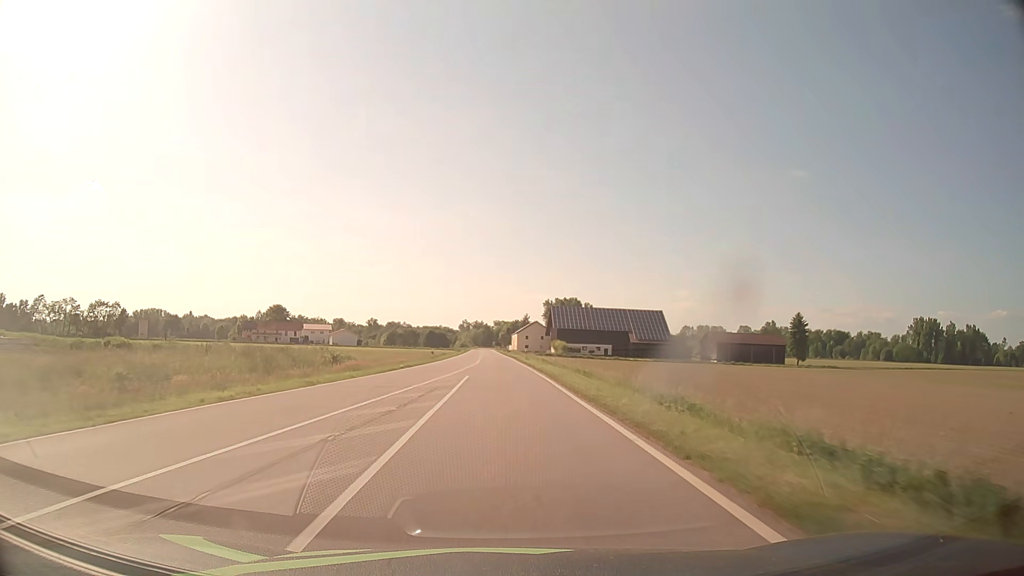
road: tertiary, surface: asphalt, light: Day
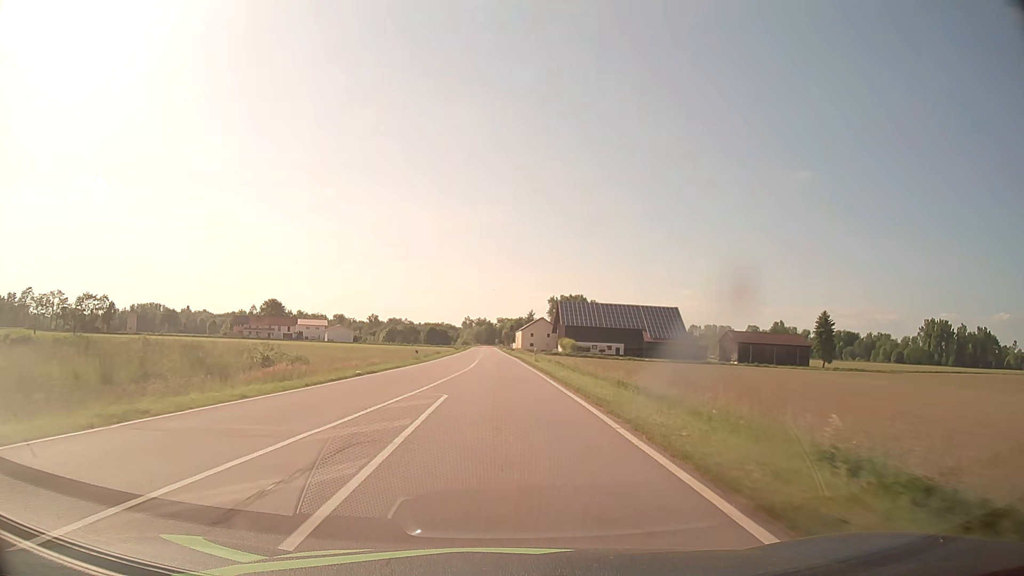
(0.0, +12.6) m; 0°
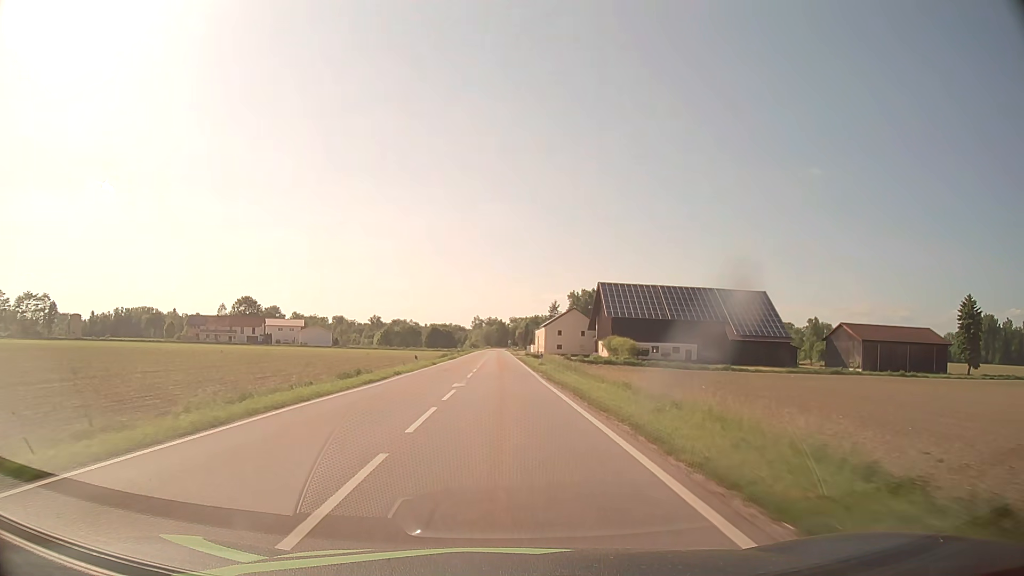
(-0.6, +50.2) m; -1°
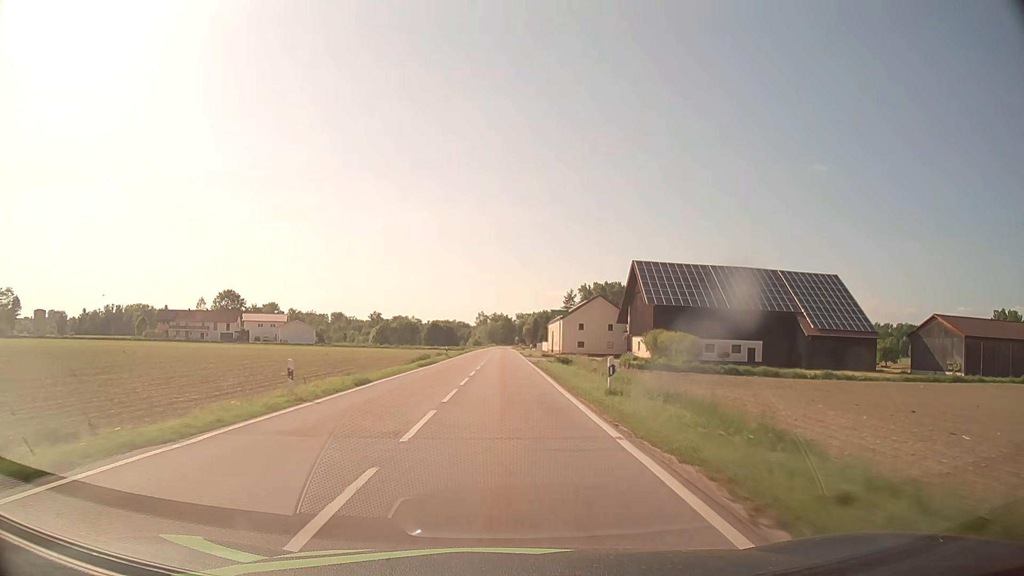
(-0.1, +25.0) m; 0°
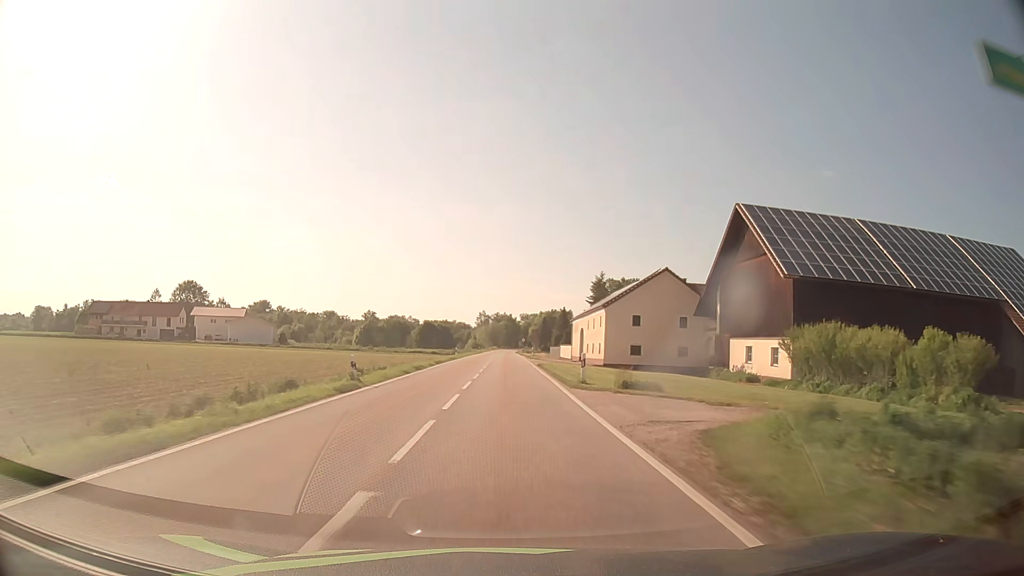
(-0.2, +37.6) m; 0°
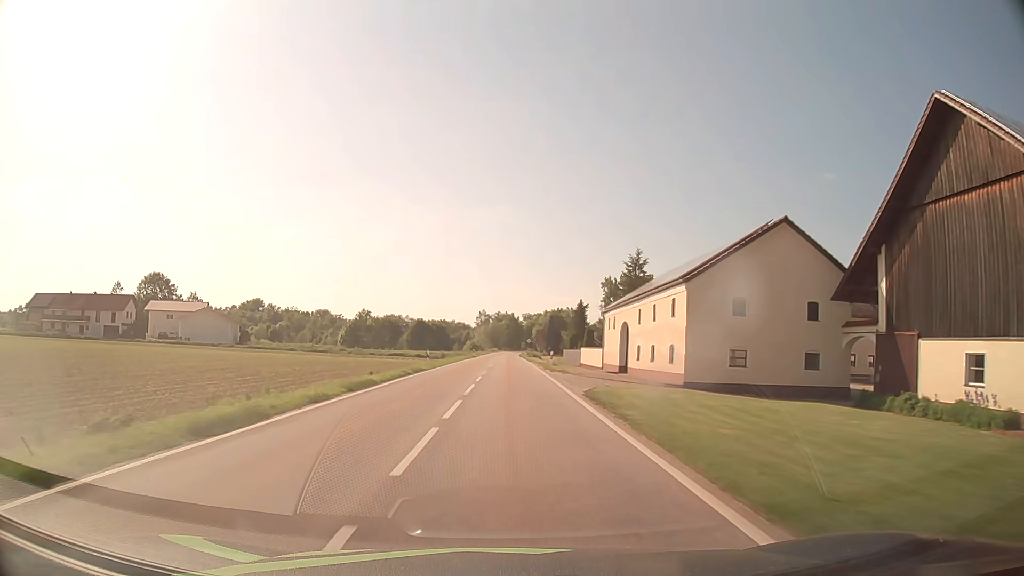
(0.0, +25.0) m; 0°
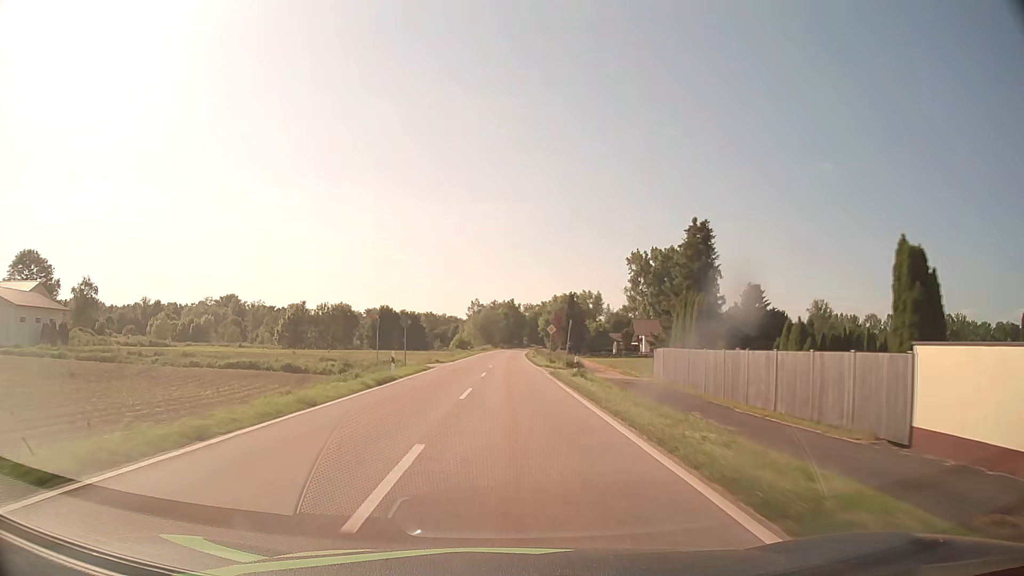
(+0.3, +62.5) m; 0°
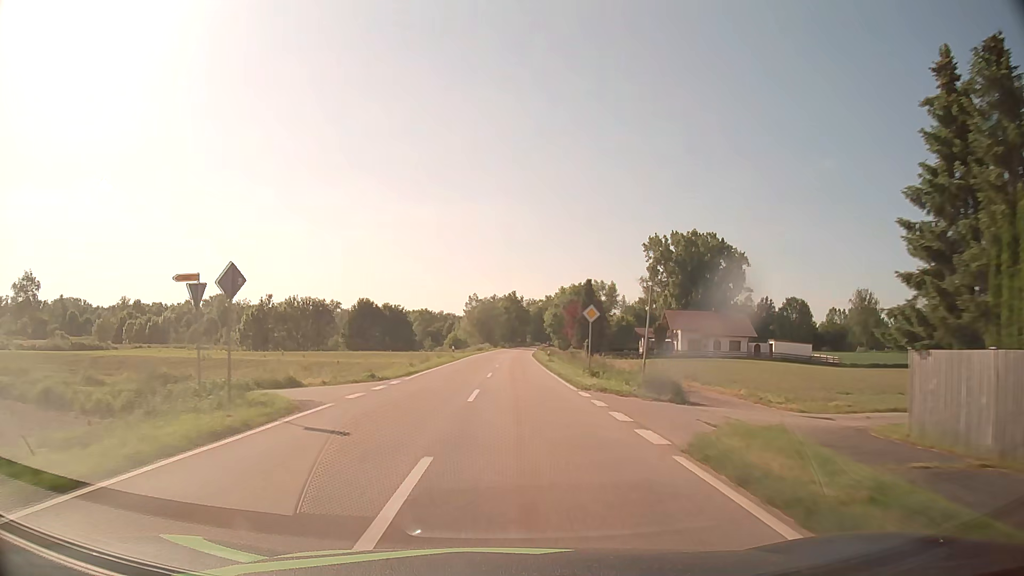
(0.0, +25.0) m; 0°
(0, +10) (0, +20) (0, +30) (0, +40) (+1, +50) (+1, +60) (+1, +70) (+1, +80) (+2, +90) (+2, +100) m
